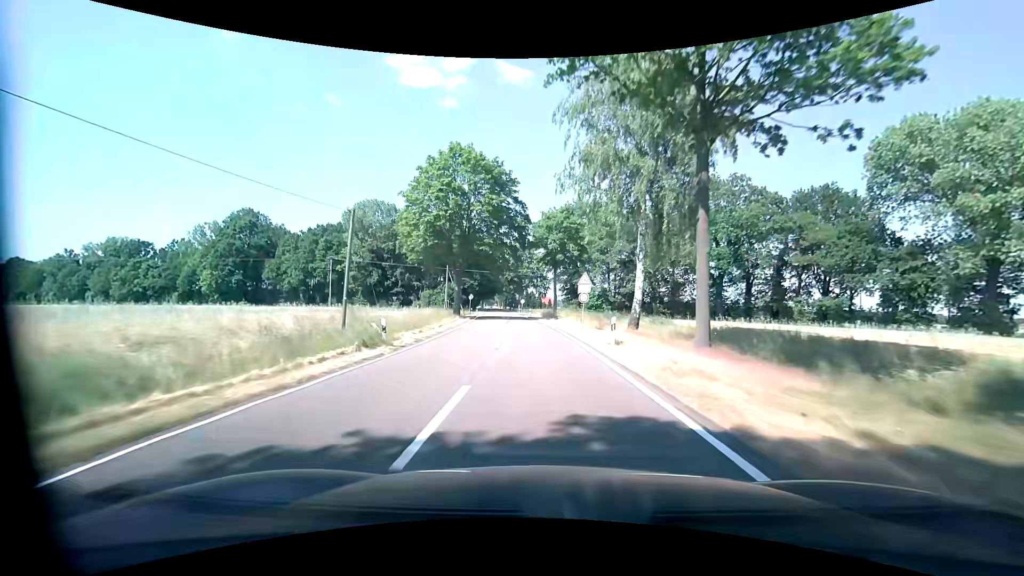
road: tertiary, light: Day
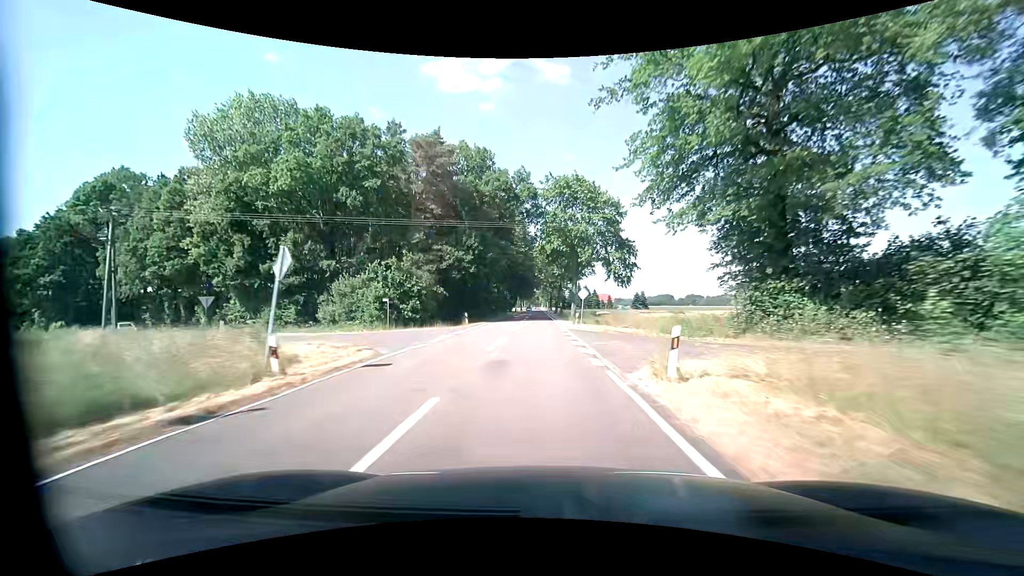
(-3.6, +59.9) m; -5°
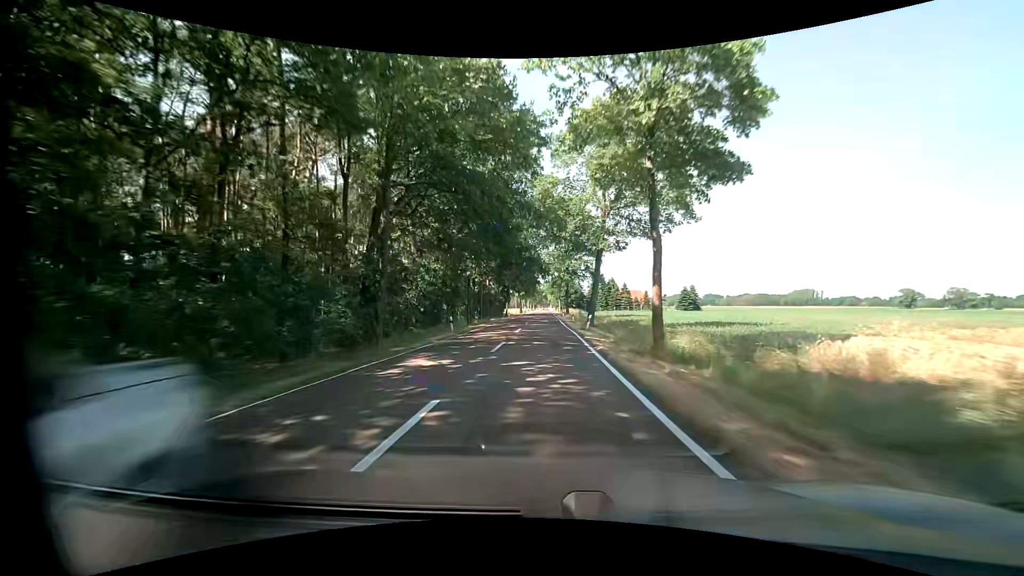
(-0.9, +59.3) m; -2°
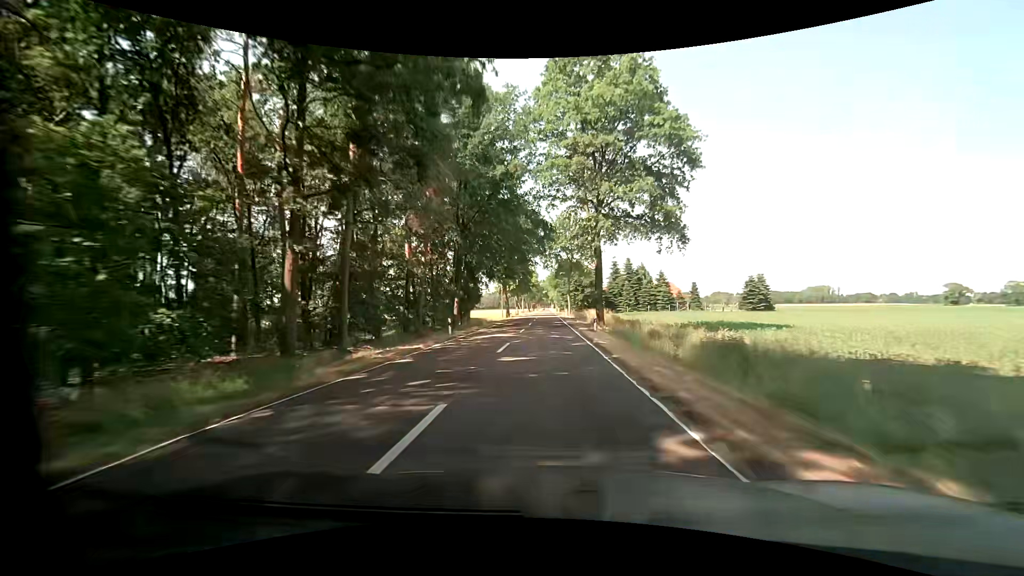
(+0.4, +47.2) m; +1°
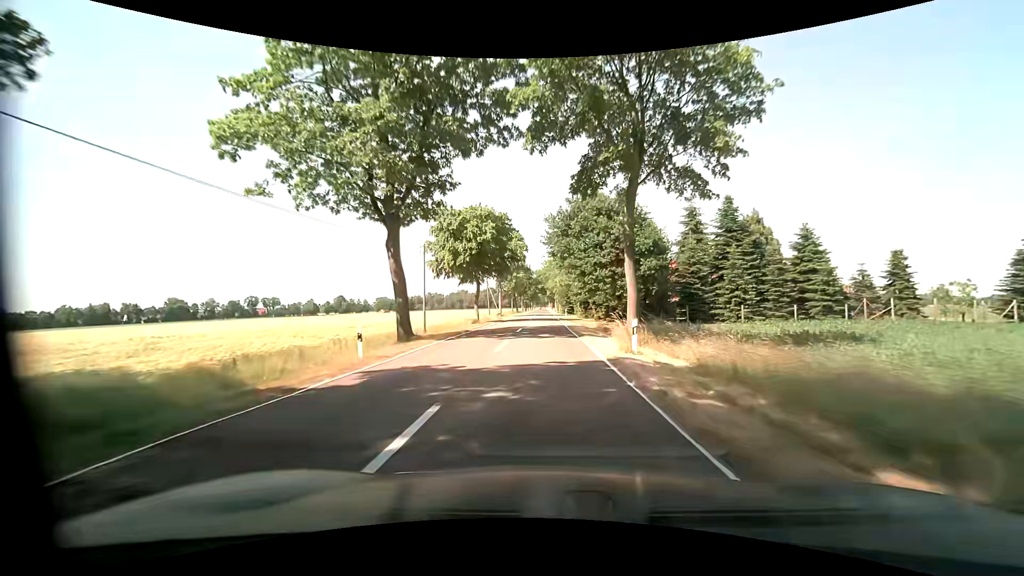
(0.0, +59.0) m; 0°
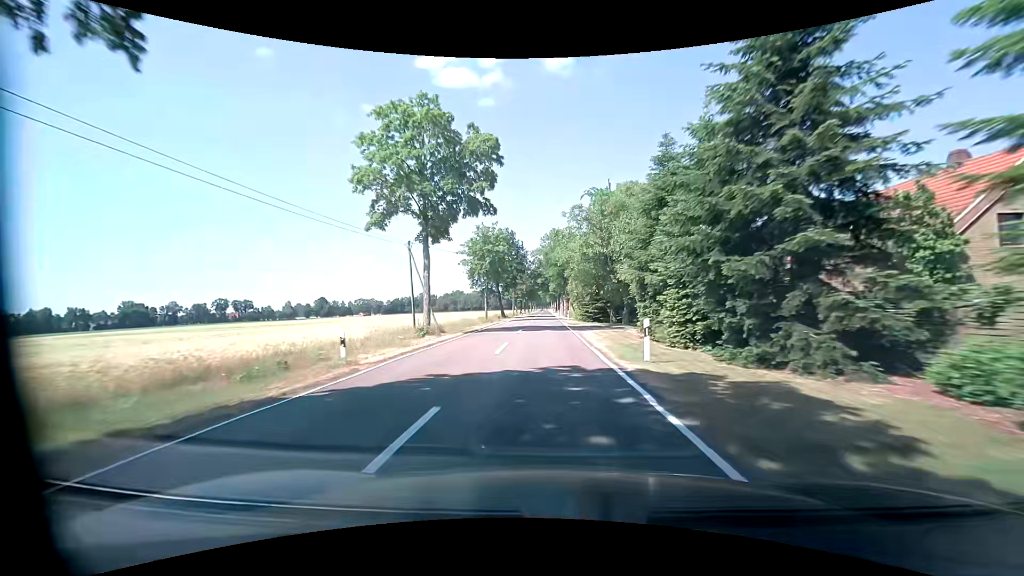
(-0.2, +47.3) m; 0°
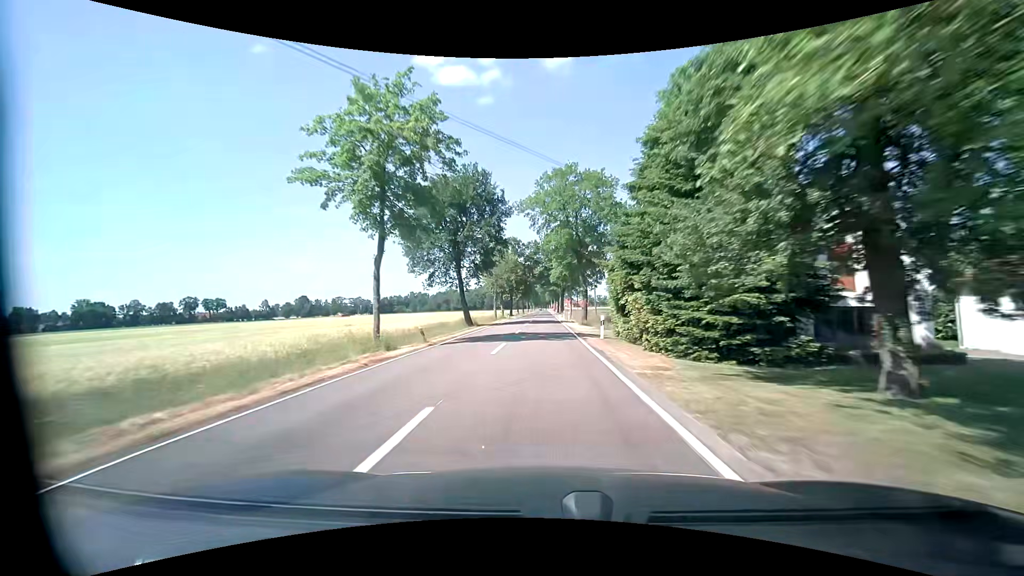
(-0.2, +35.5) m; 0°
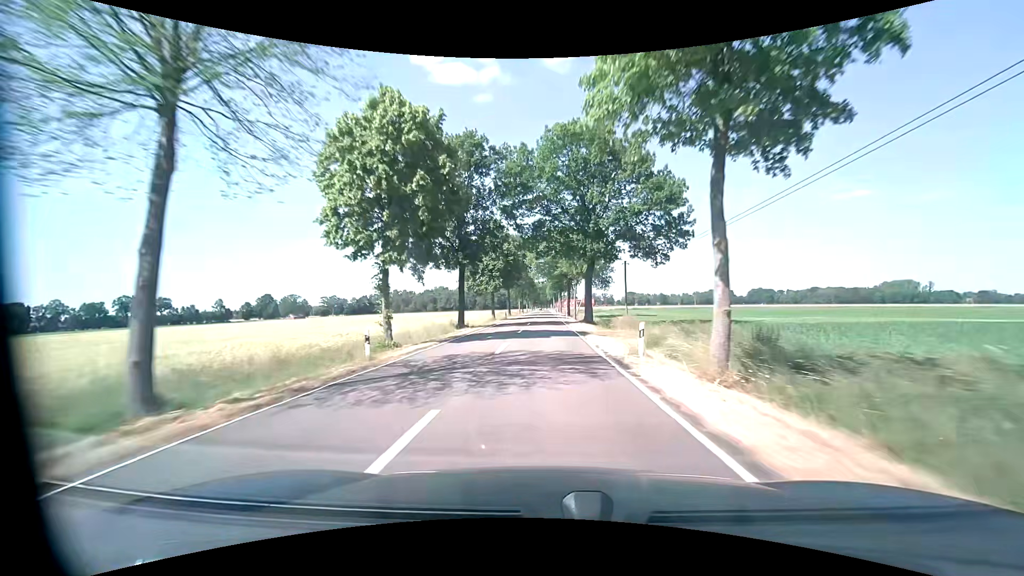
(-0.1, +59.2) m; 0°
(0, +10) (0, +20) (0, +30) (0, +40) (0, +50) (0, +60) (0, +70) (0, +80) (0, +90) (0, +100) m
